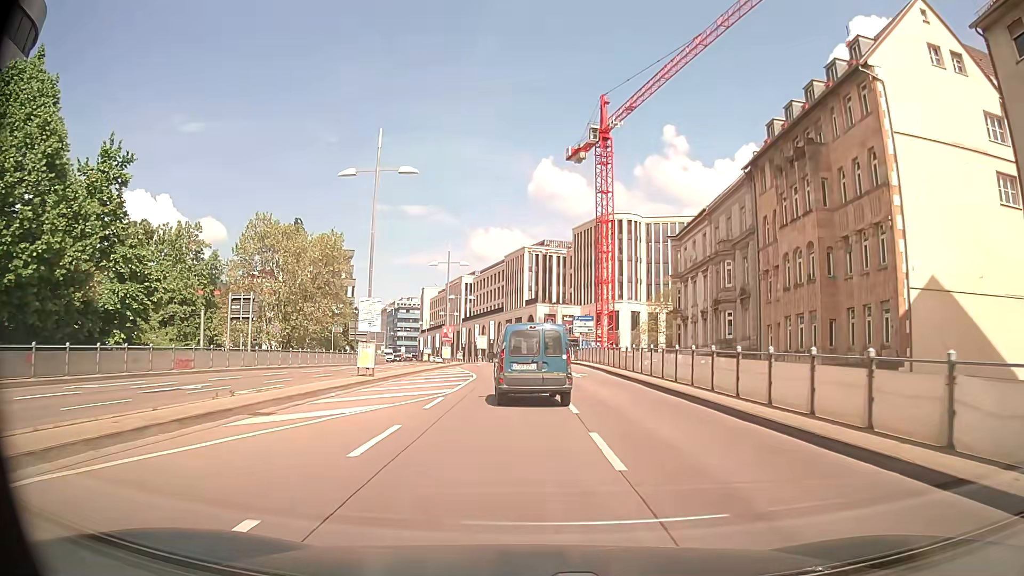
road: primary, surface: asphalt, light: Day
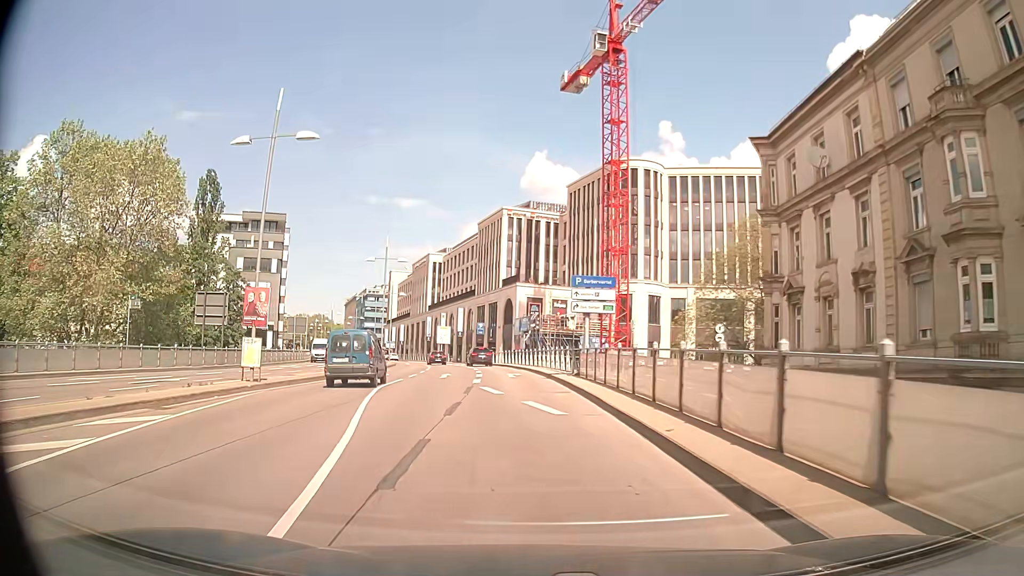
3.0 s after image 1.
(+1.8, +31.4) m; +1°
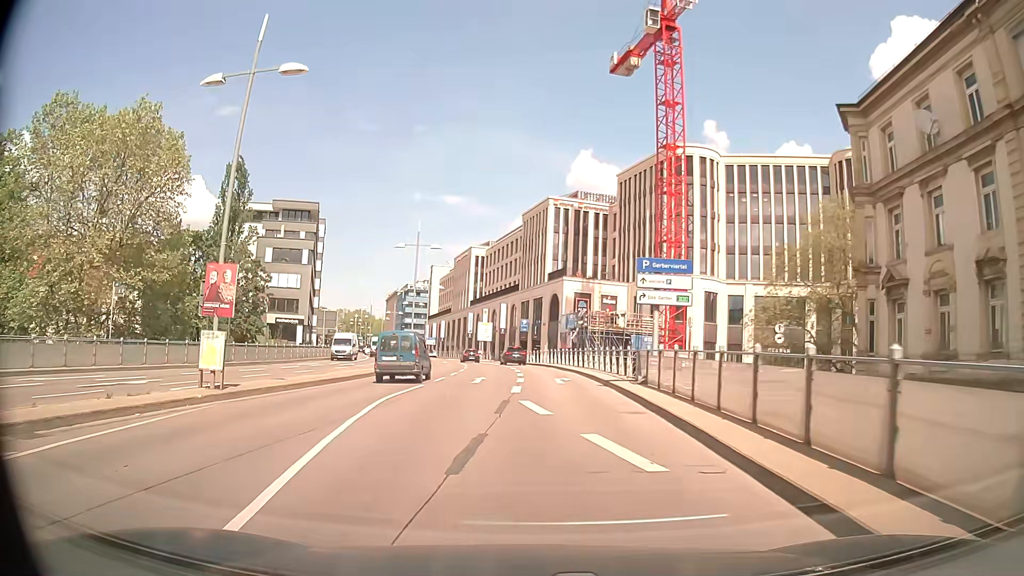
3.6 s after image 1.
(-0.2, +5.5) m; -4°
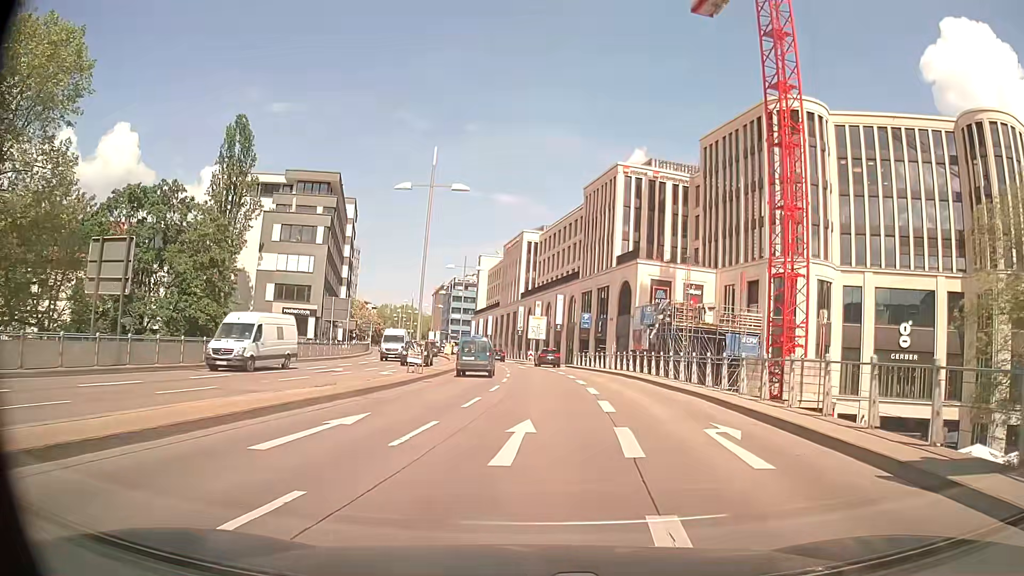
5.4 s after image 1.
(-0.9, +16.5) m; -5°
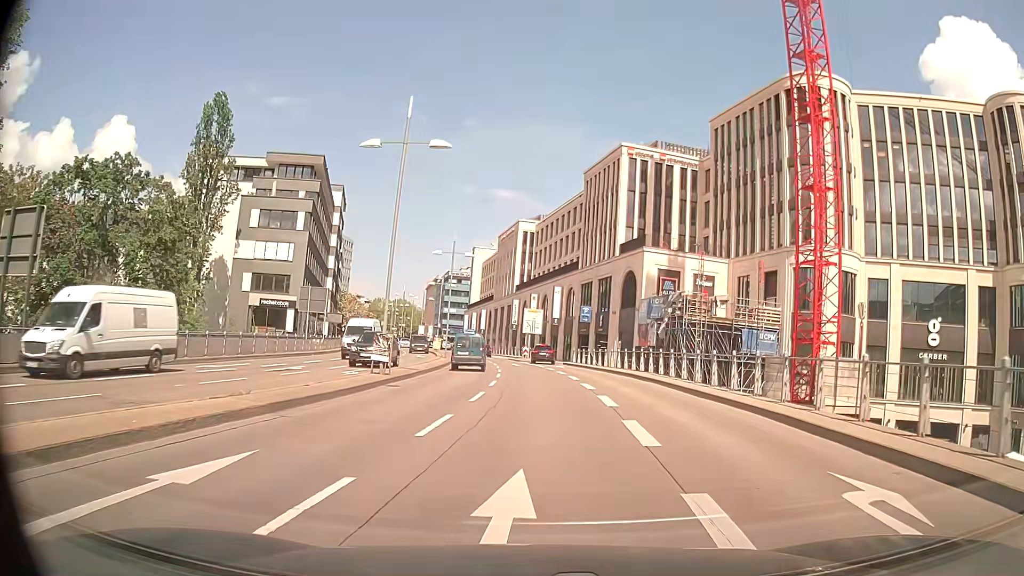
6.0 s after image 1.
(0.0, +5.5) m; +1°
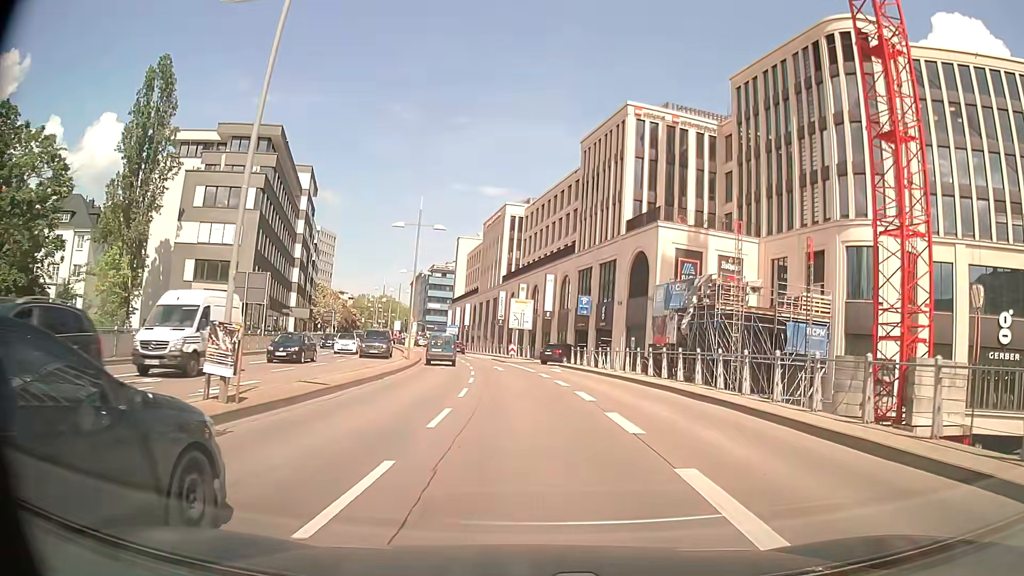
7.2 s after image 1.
(+0.1, +10.9) m; +1°
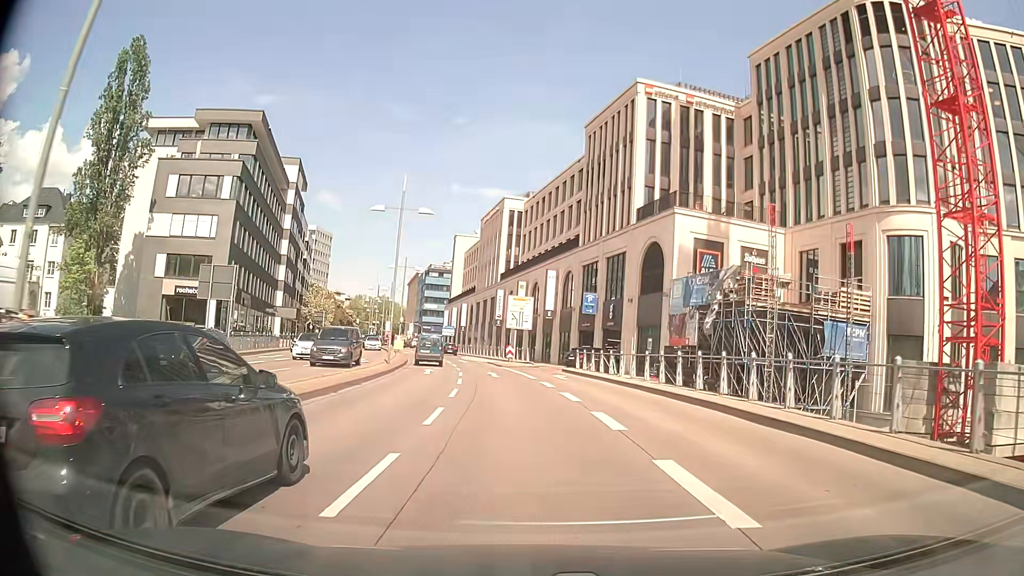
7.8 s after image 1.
(0.0, +5.3) m; 0°
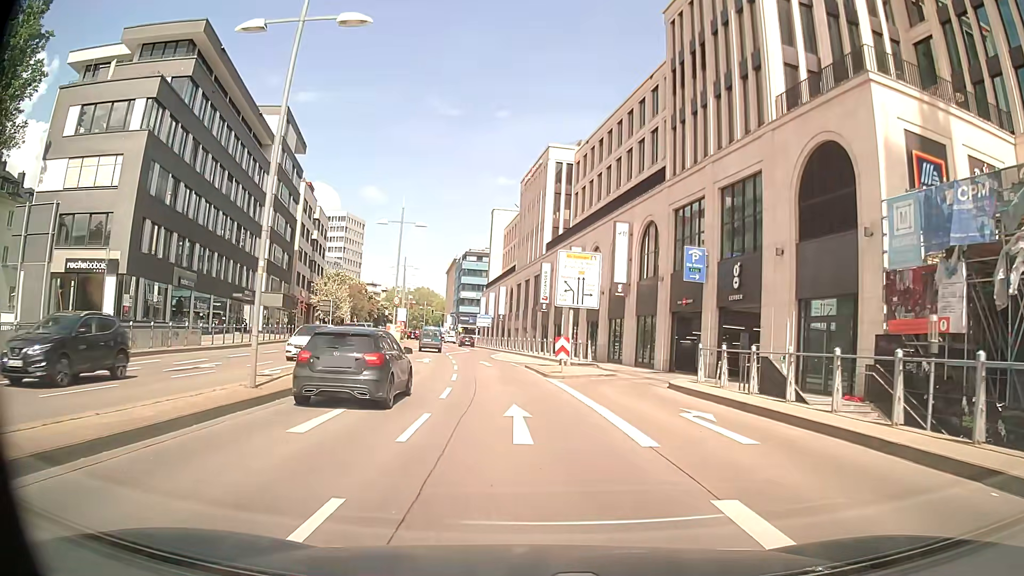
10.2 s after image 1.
(-0.6, +20.7) m; -4°
(0, +10) (-1, +20) (-2, +30) (-3, +40) (-4, +50) (-5, +60) (-6, +70) (-8, +80) (-9, +89) (-11, +99) m
